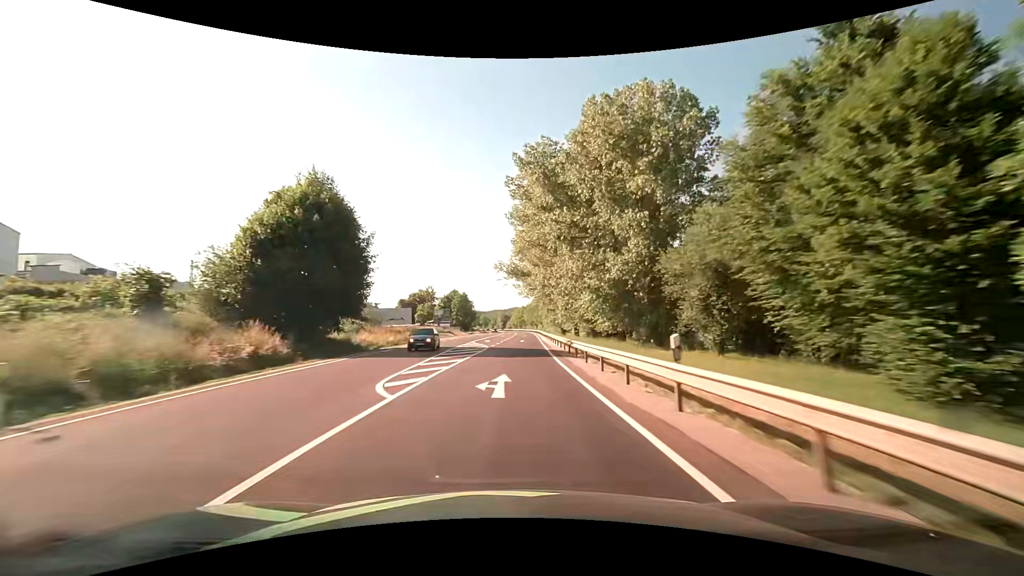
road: primary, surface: asphalt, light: Day
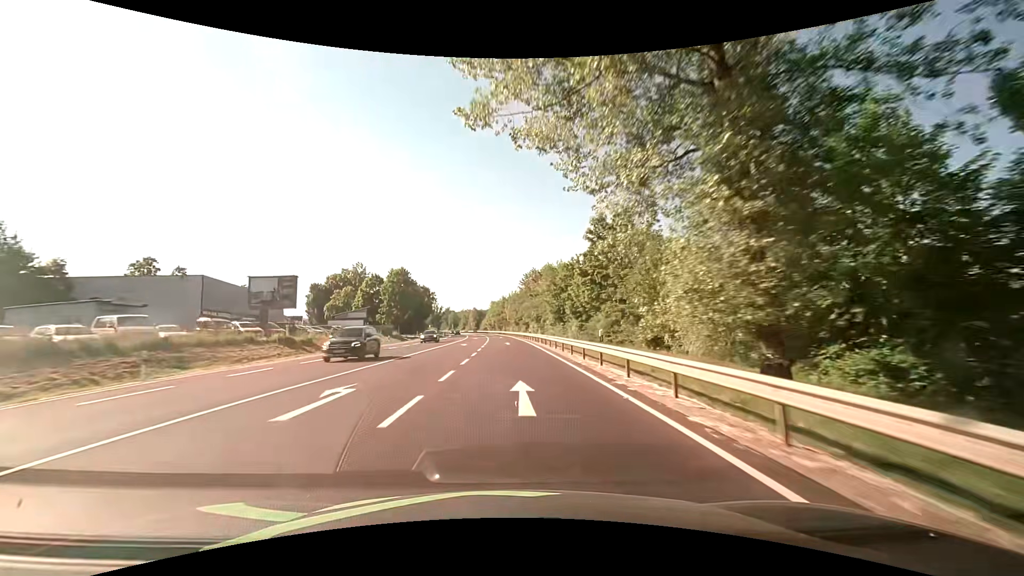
(+2.5, +78.9) m; +3°
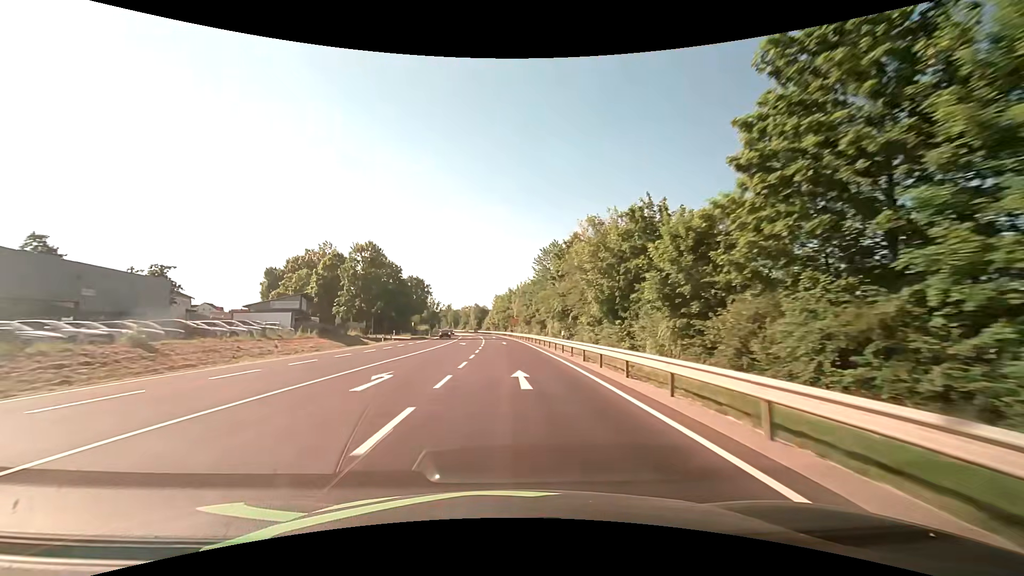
(-0.2, +31.5) m; -1°
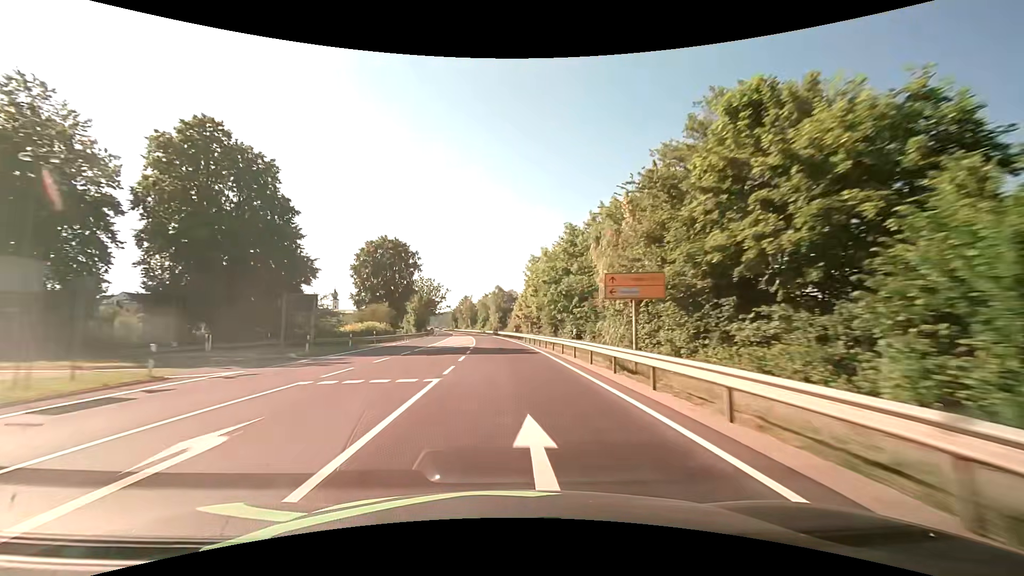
(-1.8, +79.0) m; -4°
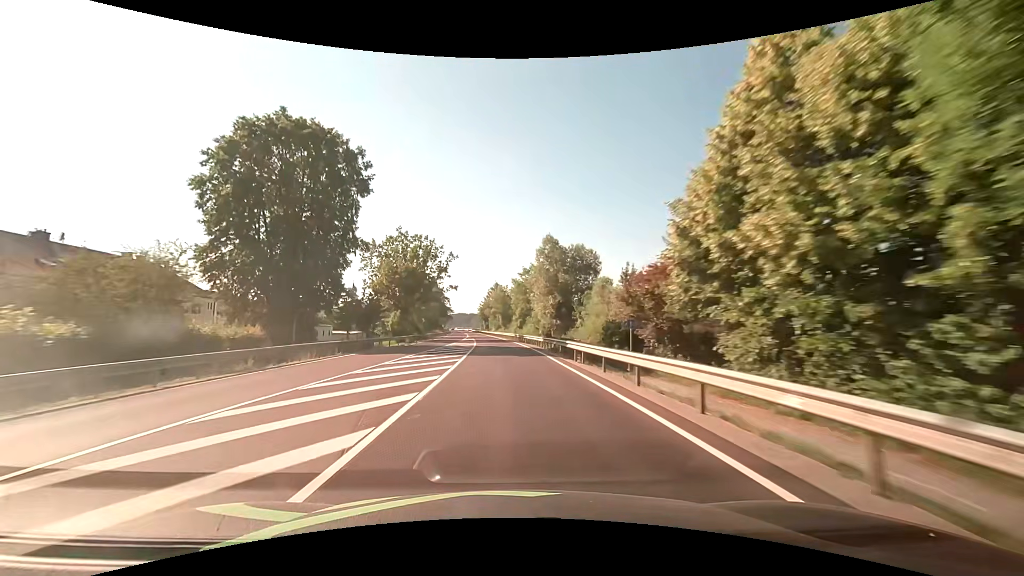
(-2.3, +63.1) m; -4°
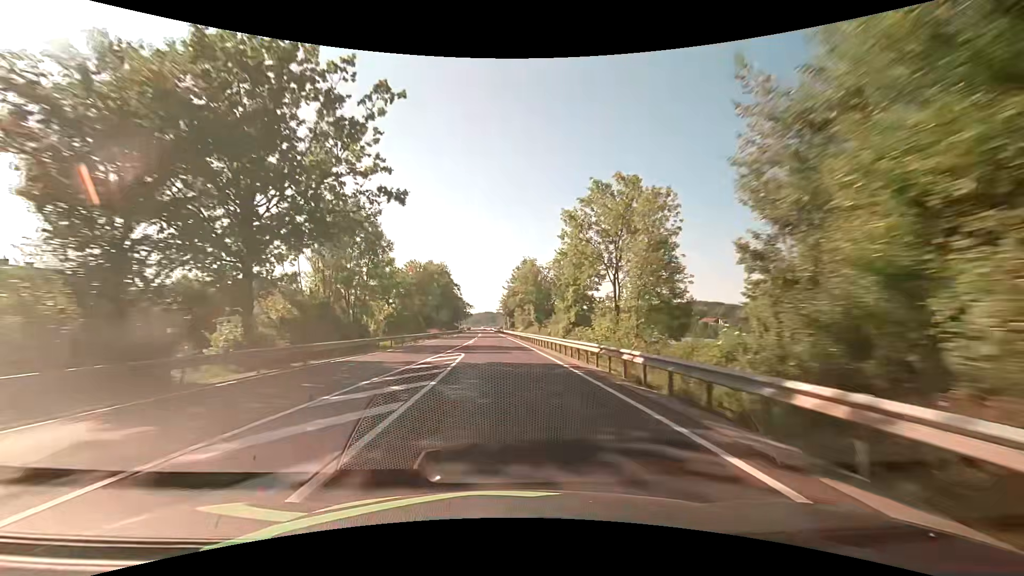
(-1.3, +47.4) m; -3°
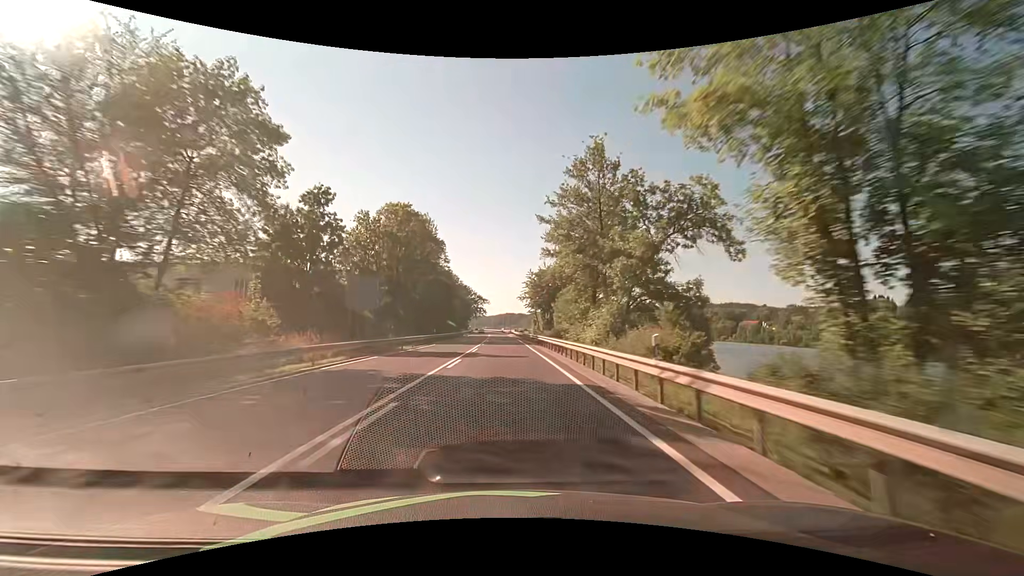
(-1.8, +63.2) m; -3°
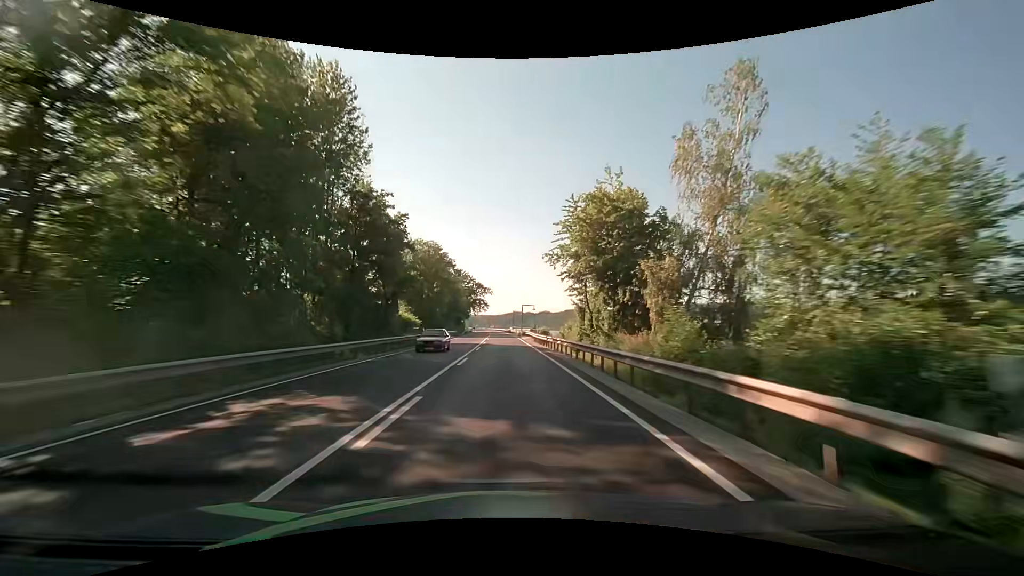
(-0.5, +47.4) m; -1°
(0, +10) (0, +20) (0, +30) (0, +40) (0, +50) (-1, +60) (-1, +70) (-1, +80) (-1, +90) (-2, +100) m
